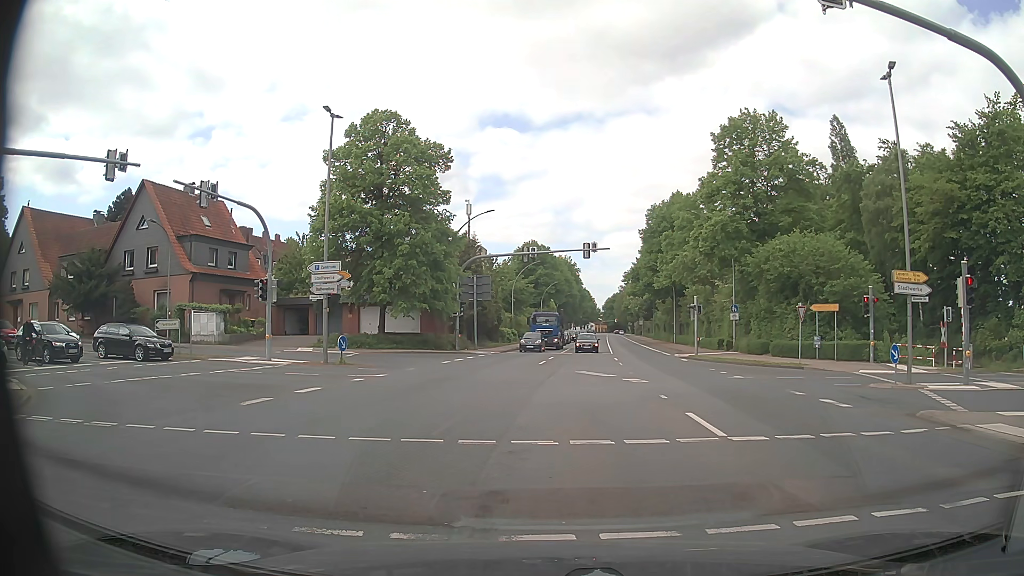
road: primary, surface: asphalt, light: Day
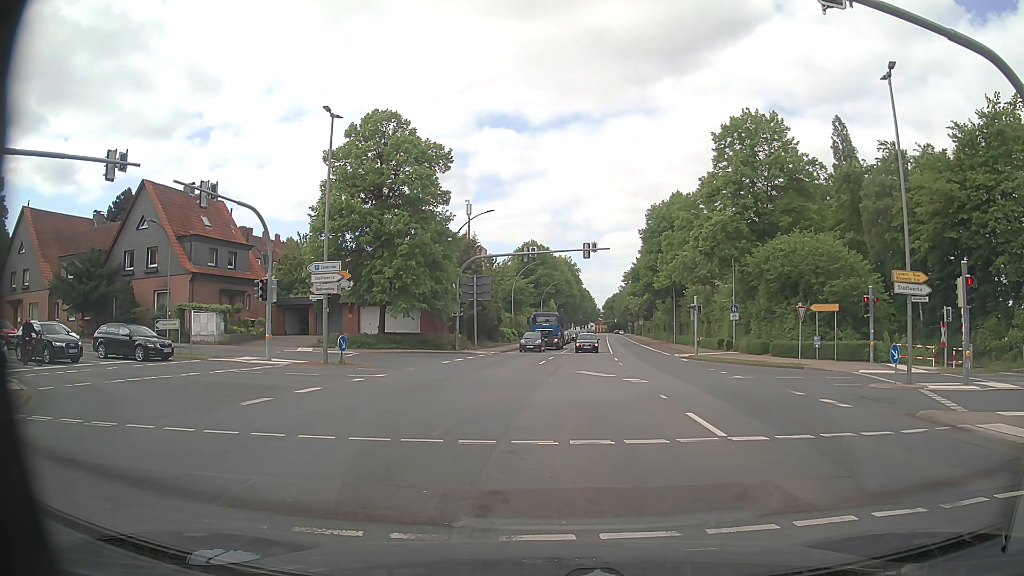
(0.0, 0.0) m; 0°
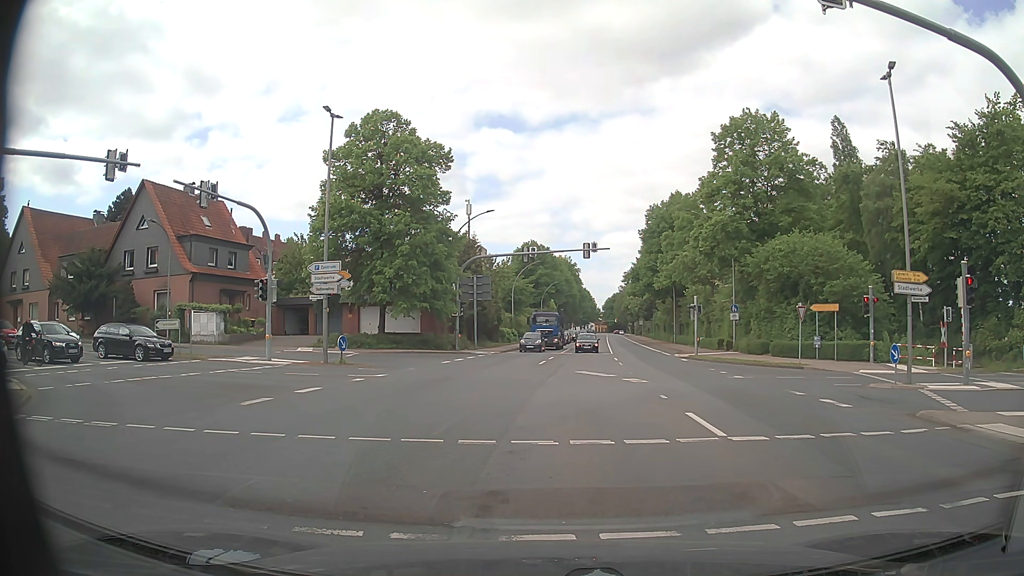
(0.0, 0.0) m; 0°
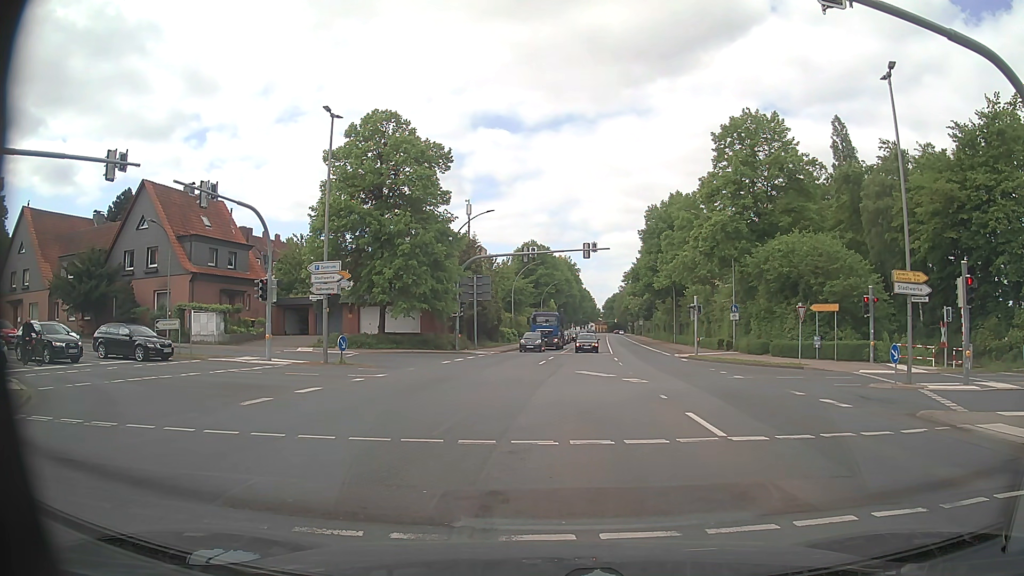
(0.0, 0.0) m; 0°
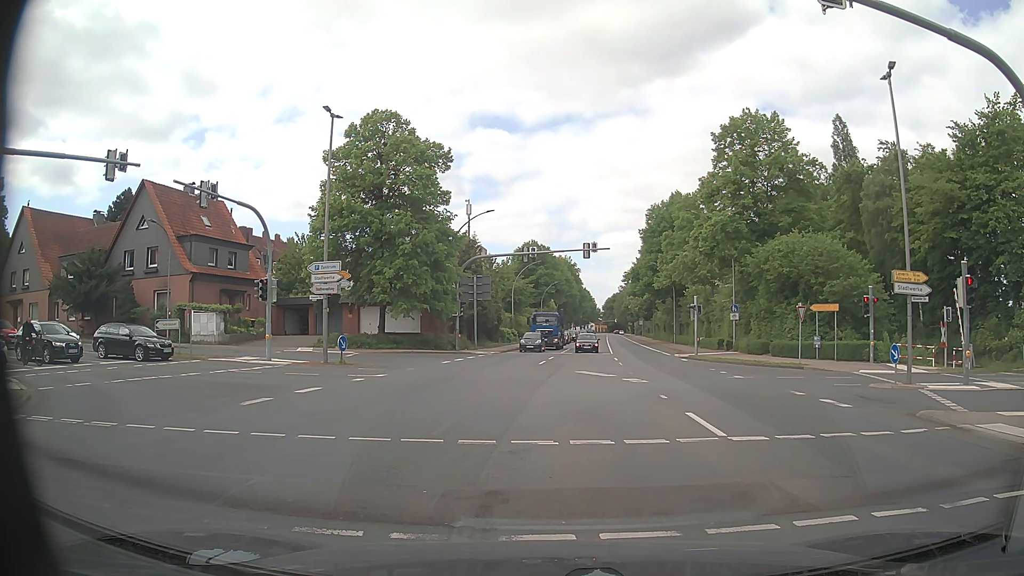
(0.0, 0.0) m; 0°
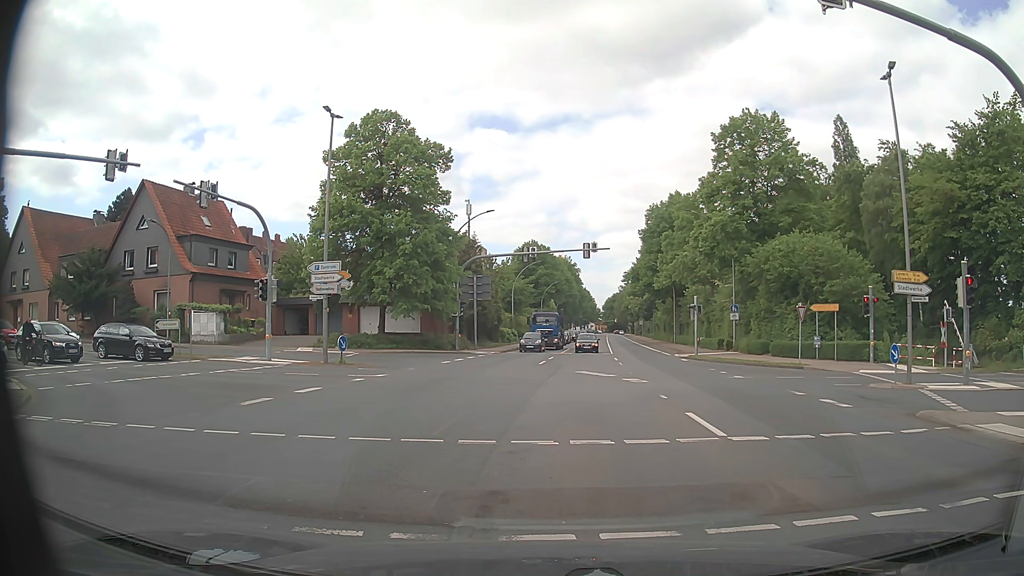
(0.0, 0.0) m; 0°
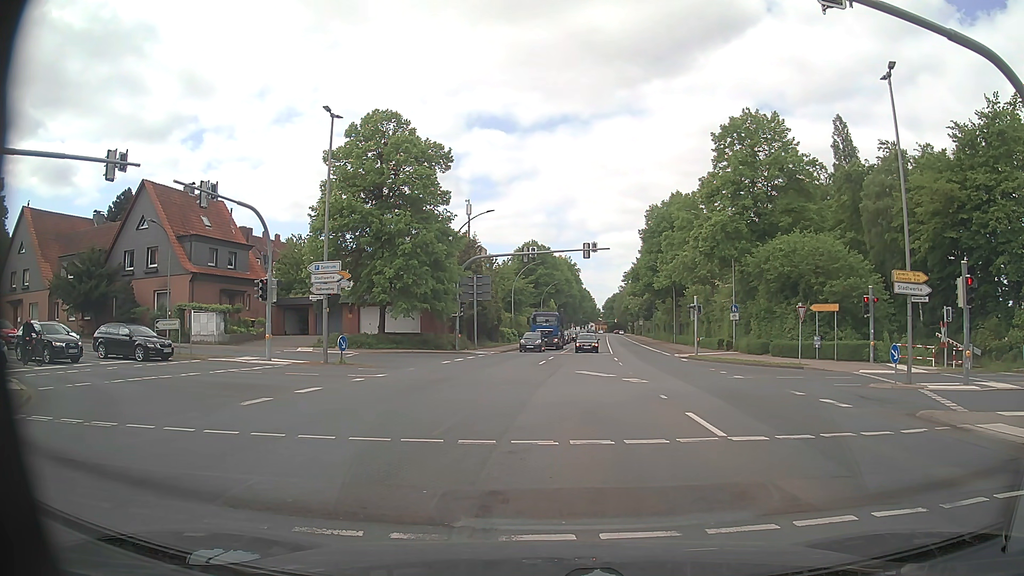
(0.0, 0.0) m; 0°
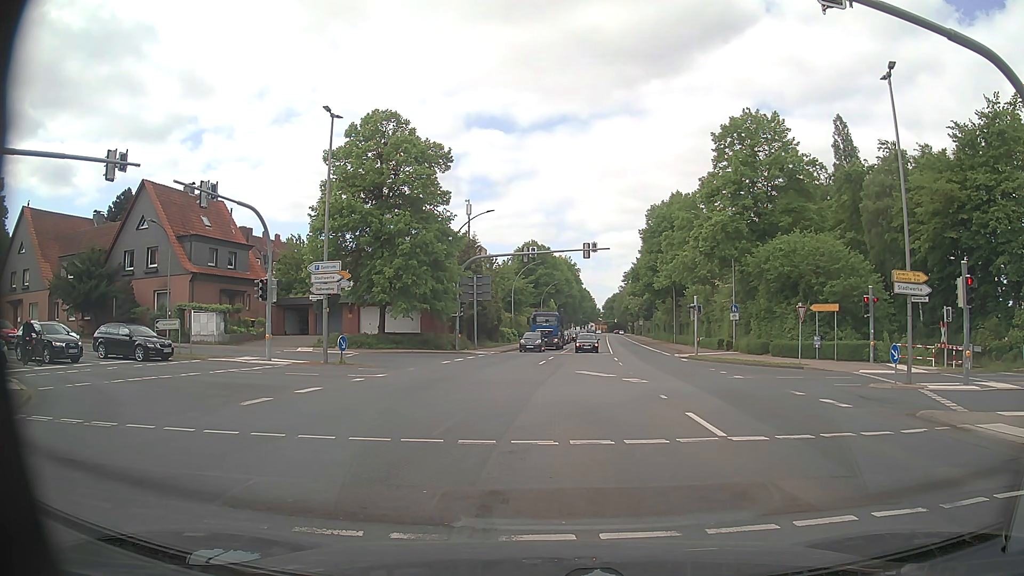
(0.0, 0.0) m; 0°
(0, +10) (0, +20) (-4, +29) (-13, +33) (-23, +33) (-33, +34) (-43, +36) (-52, +37) (-62, +39) (-72, +41) m
